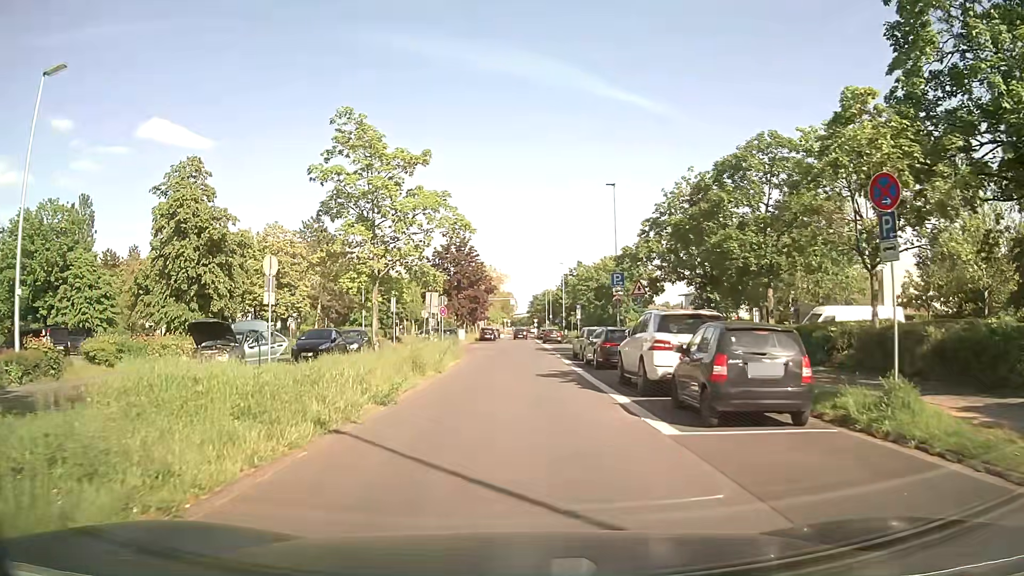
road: unclassified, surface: asphalt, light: Day
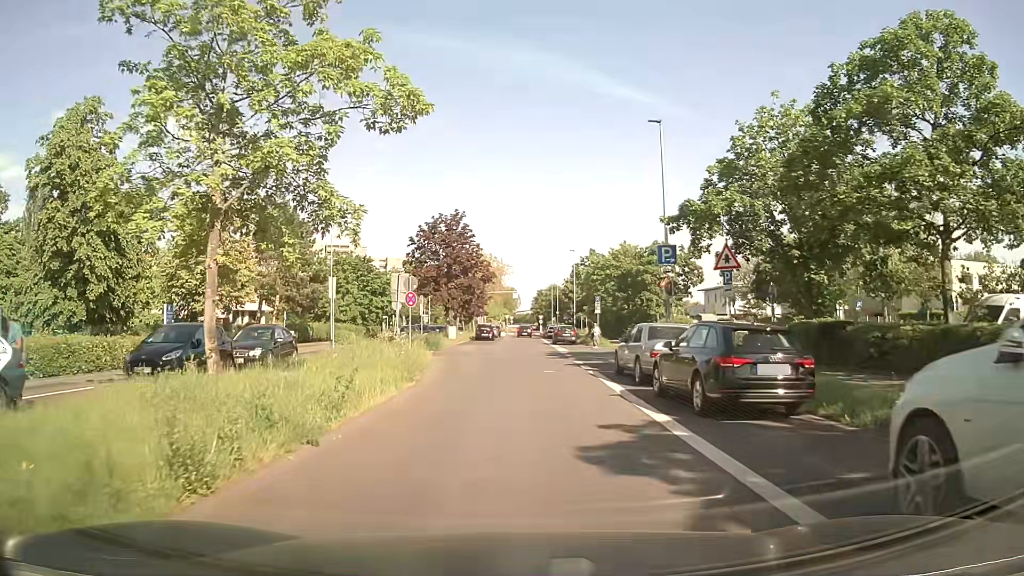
(0.0, +13.0) m; 0°
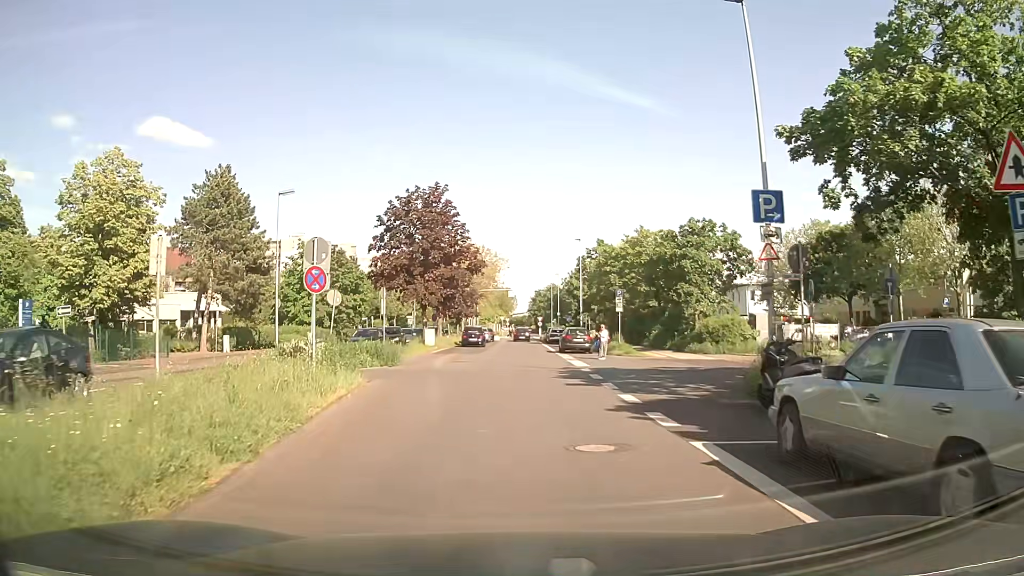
(+0.1, +12.2) m; 0°
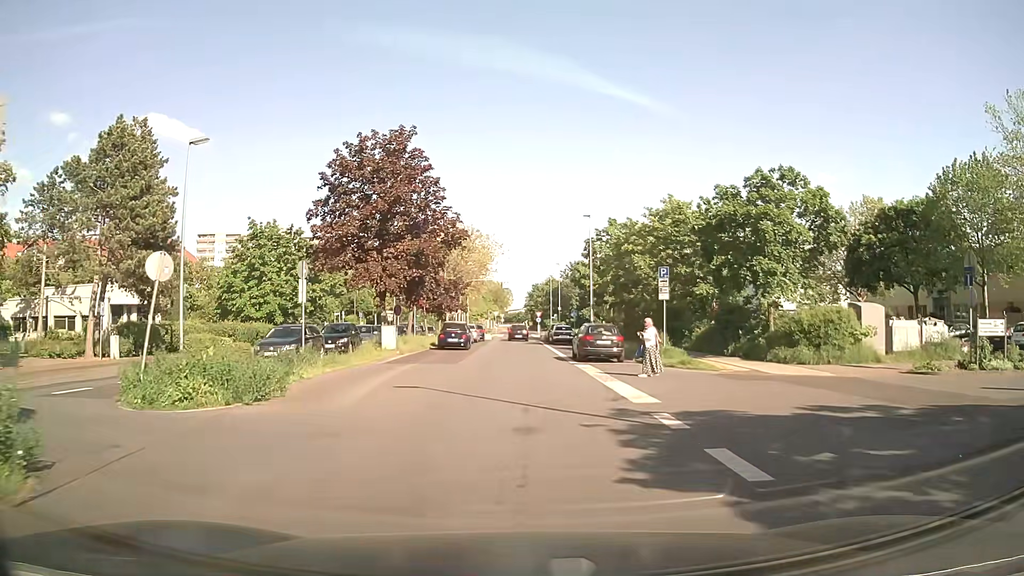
(+0.1, +12.8) m; 0°
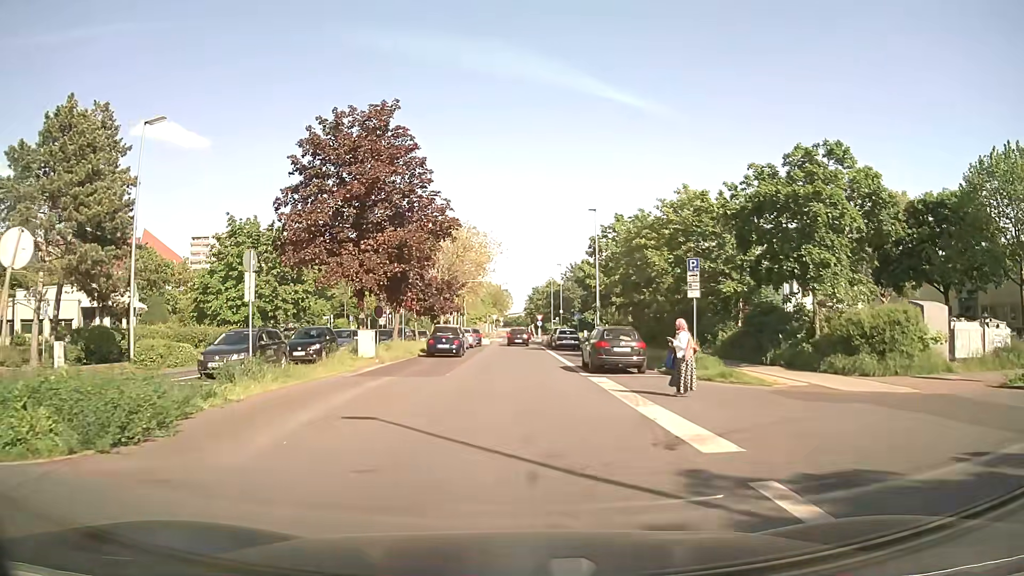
(0.0, +4.6) m; 0°
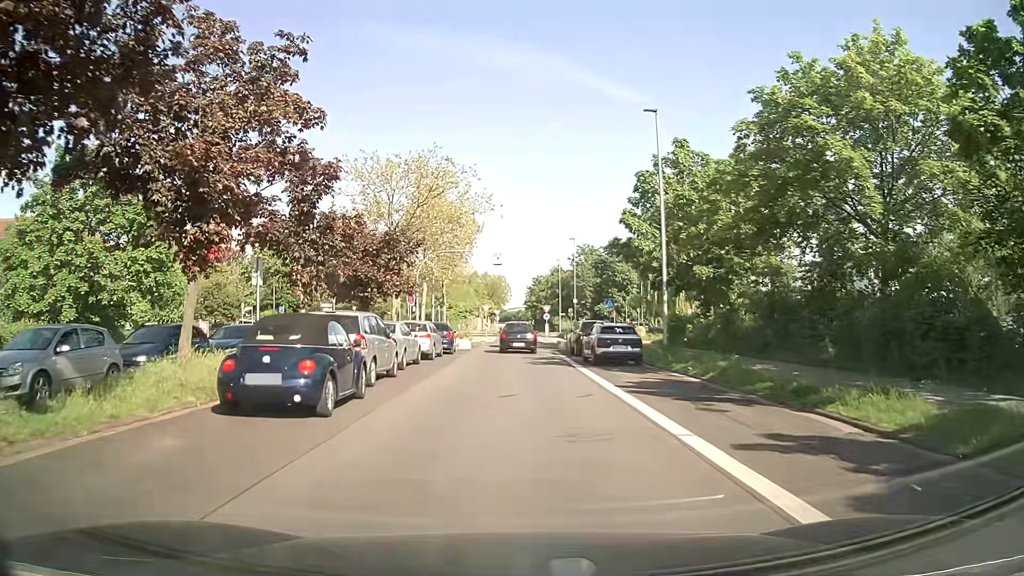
(+0.2, +23.1) m; +1°
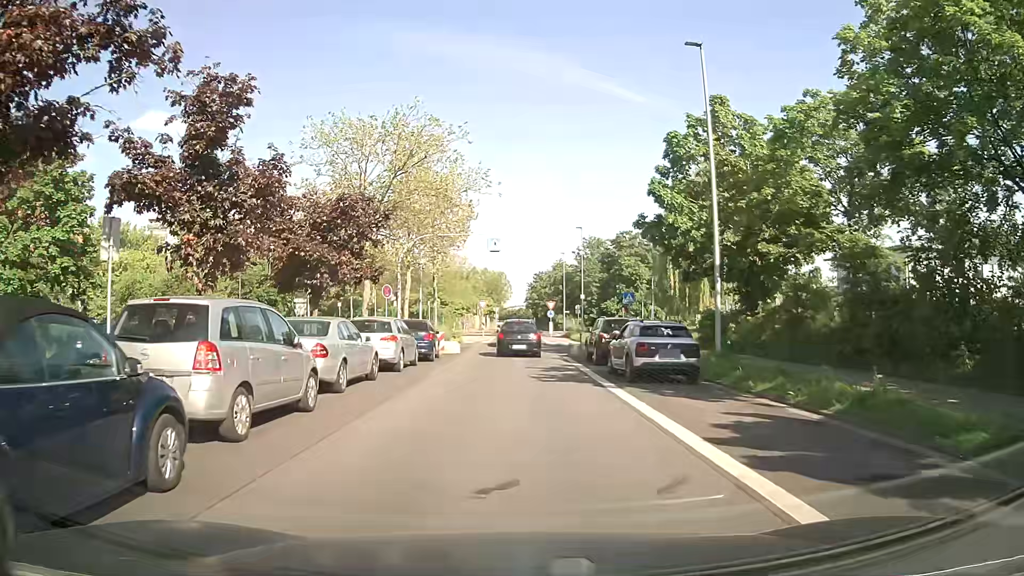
(-0.1, +7.1) m; 0°
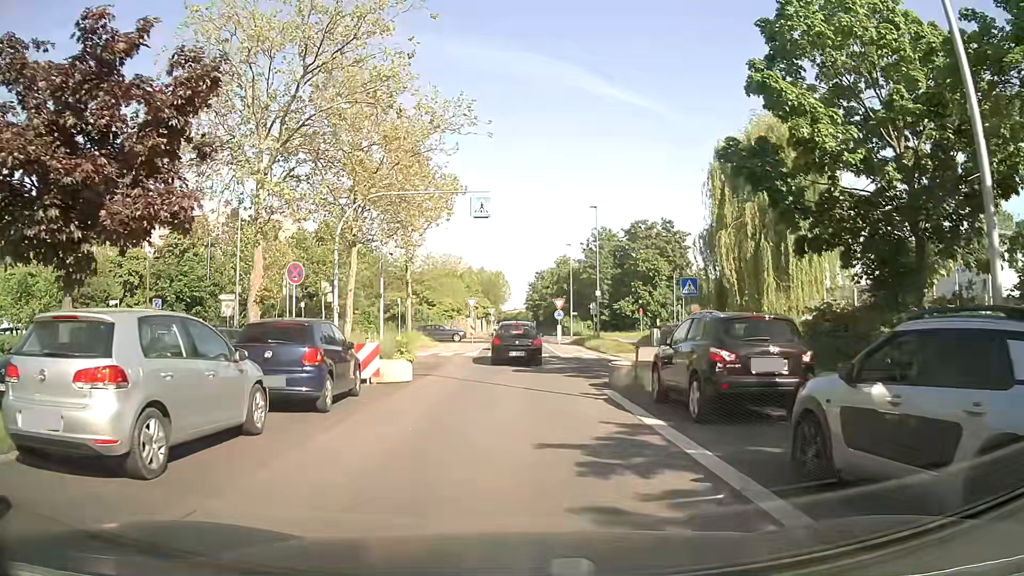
(-0.1, +13.0) m; 0°
(0, +10) (0, +20) (0, +30) (0, +40) (0, +50) (+1, +60) (+2, +70) (+2, +80) (+2, +90) (+2, +100) m
